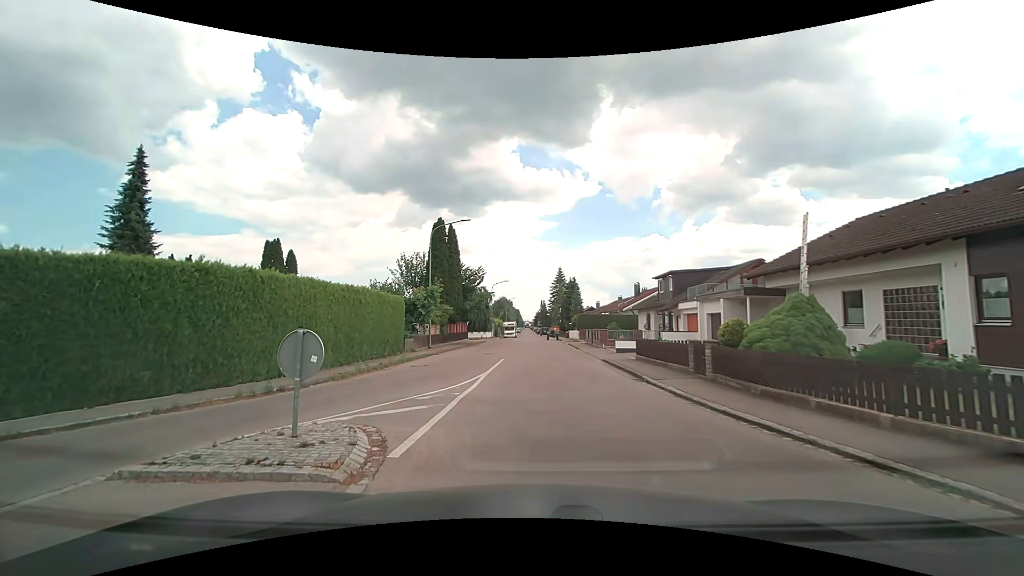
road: residential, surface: asphalt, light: Day
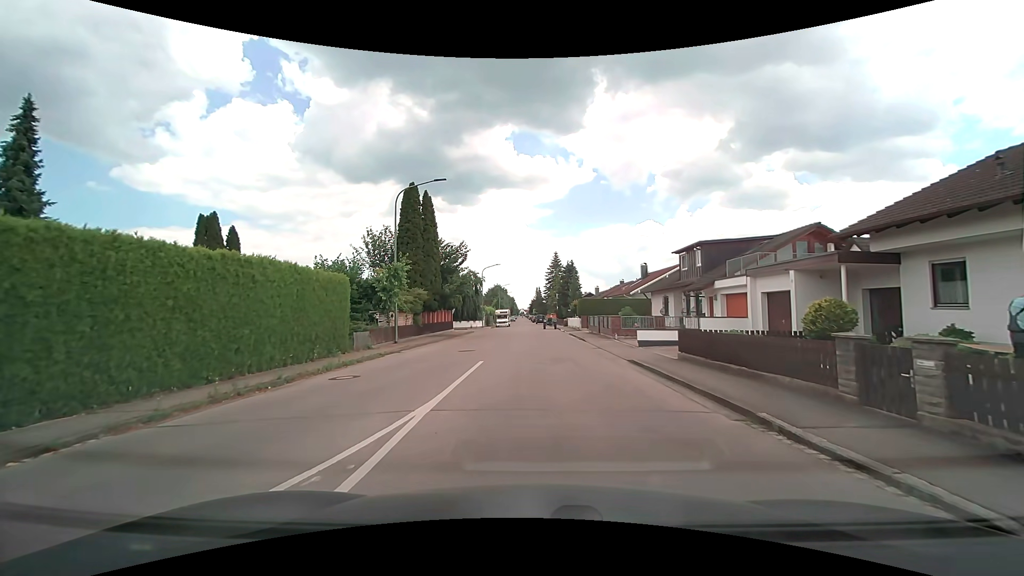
(+0.1, +7.7) m; +1°
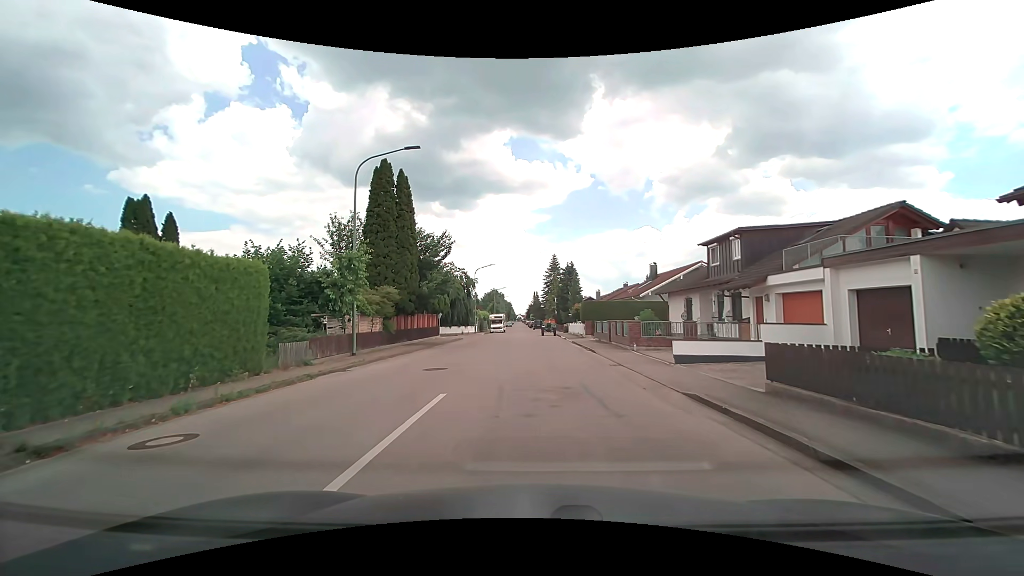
(0.0, +6.3) m; 0°
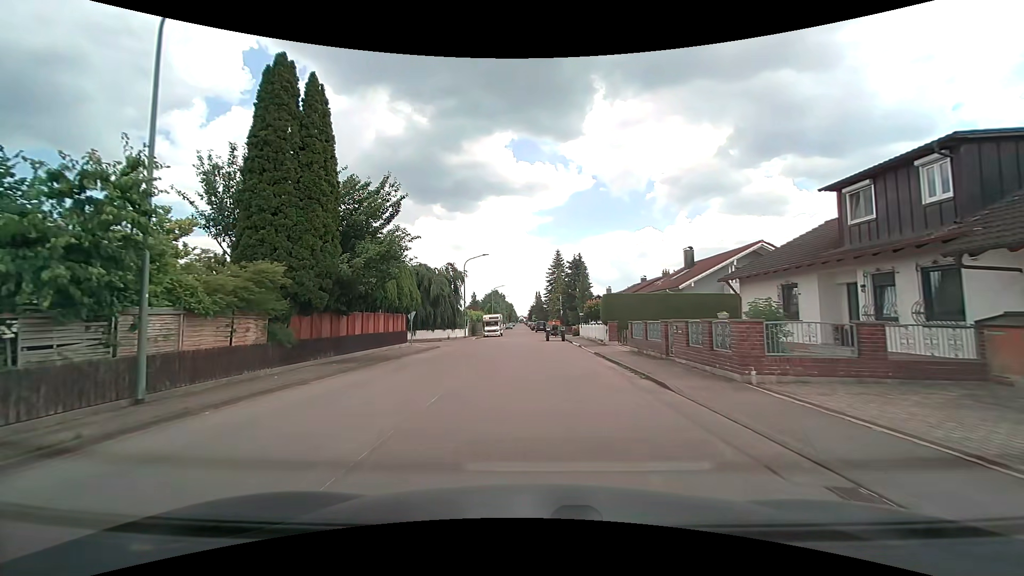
(+0.2, +12.3) m; 0°
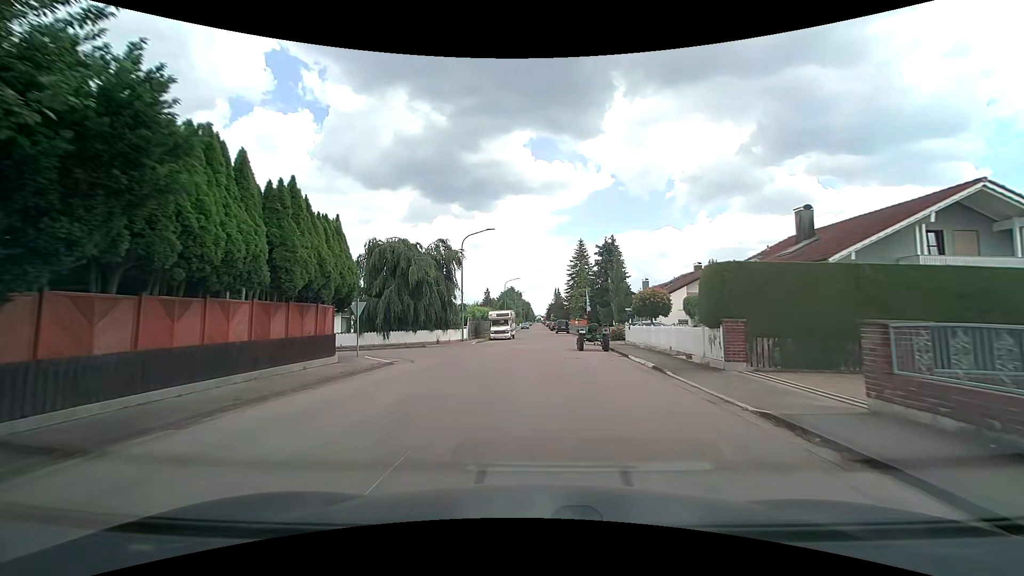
(-0.4, +15.2) m; -2°
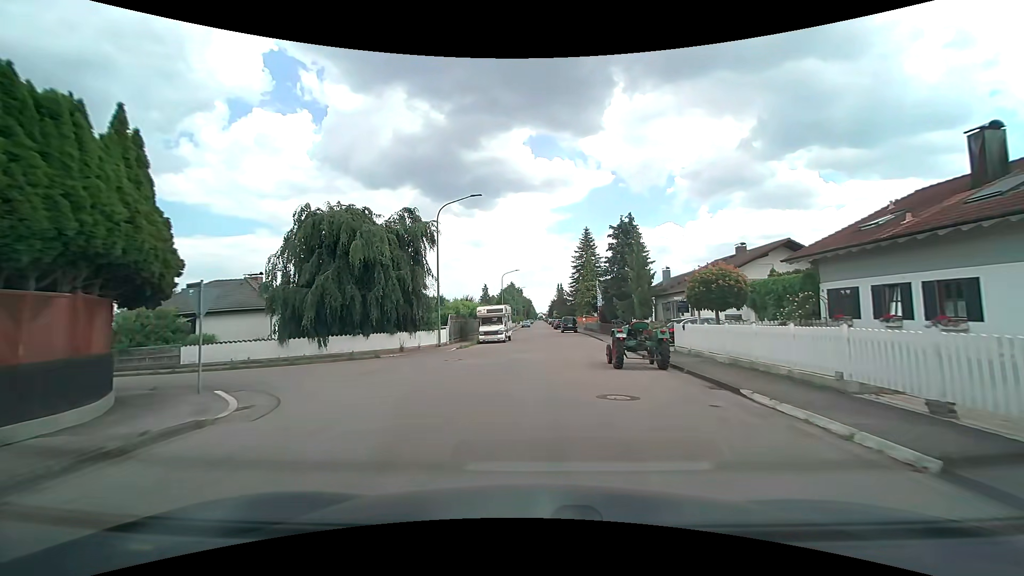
(+0.1, +10.9) m; +1°
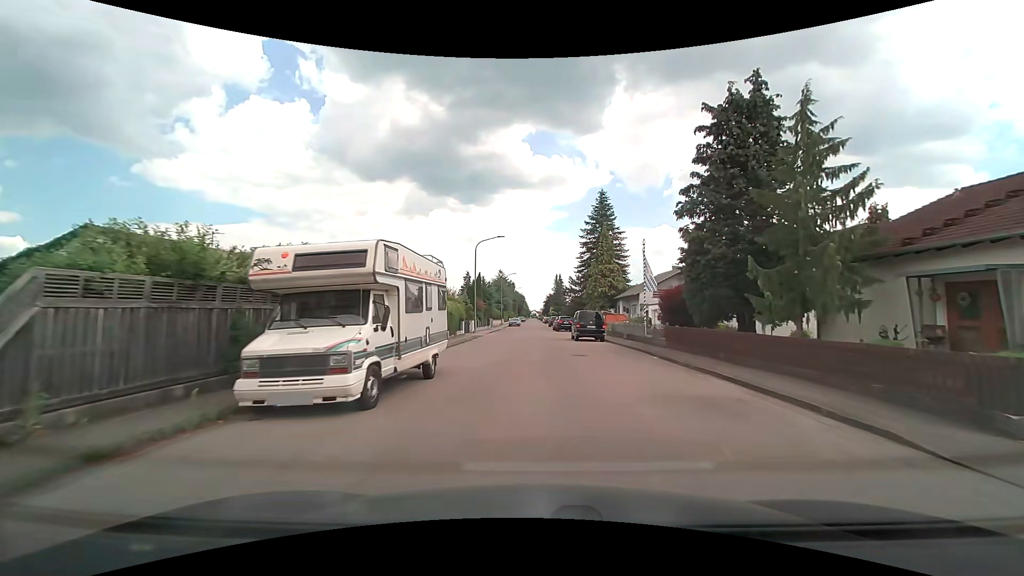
(-0.1, +29.1) m; +1°
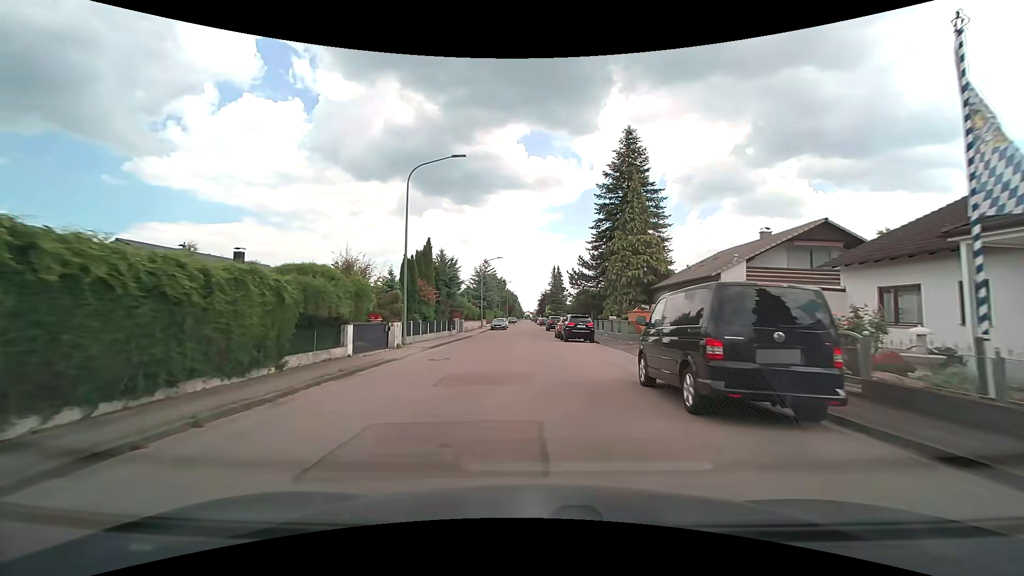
(0.0, +24.8) m; 0°
